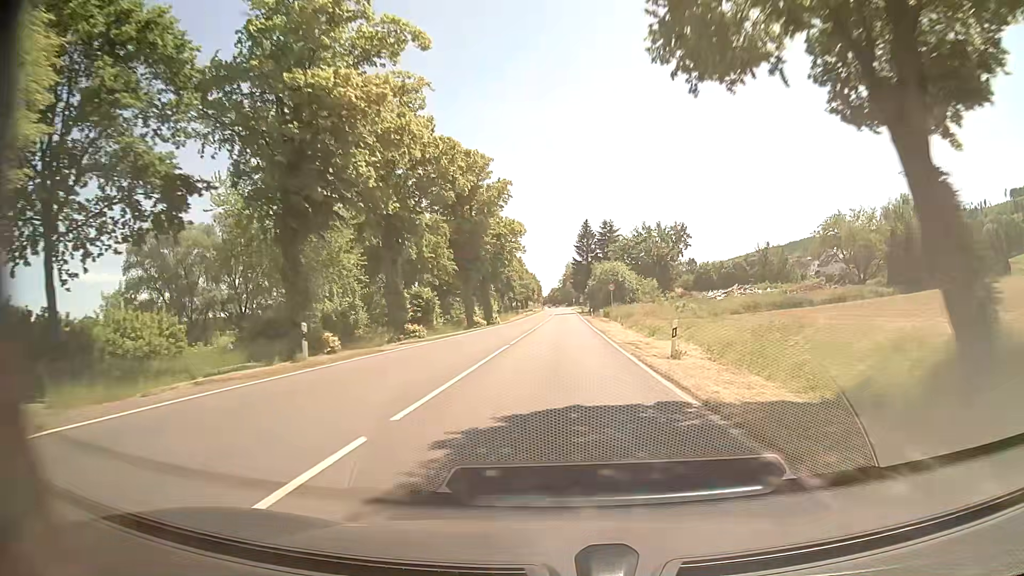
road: primary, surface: asphalt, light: Day
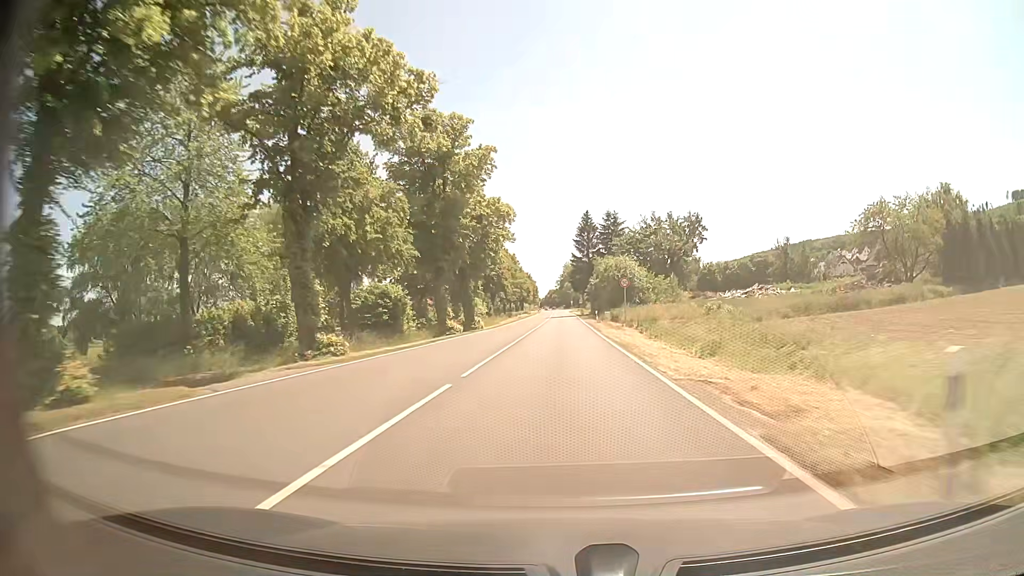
(0.0, +13.1) m; 0°
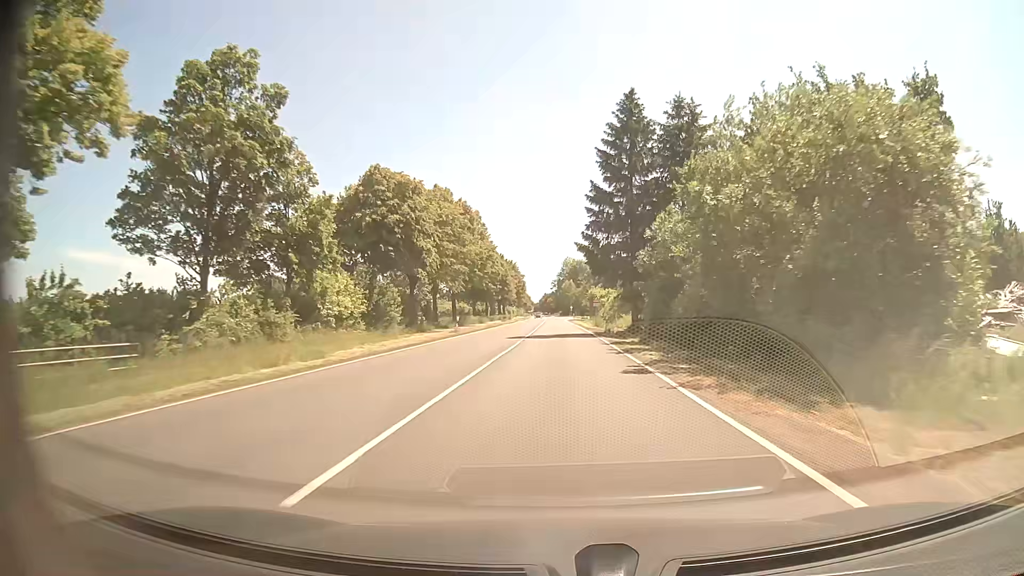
(+0.3, +61.1) m; 0°
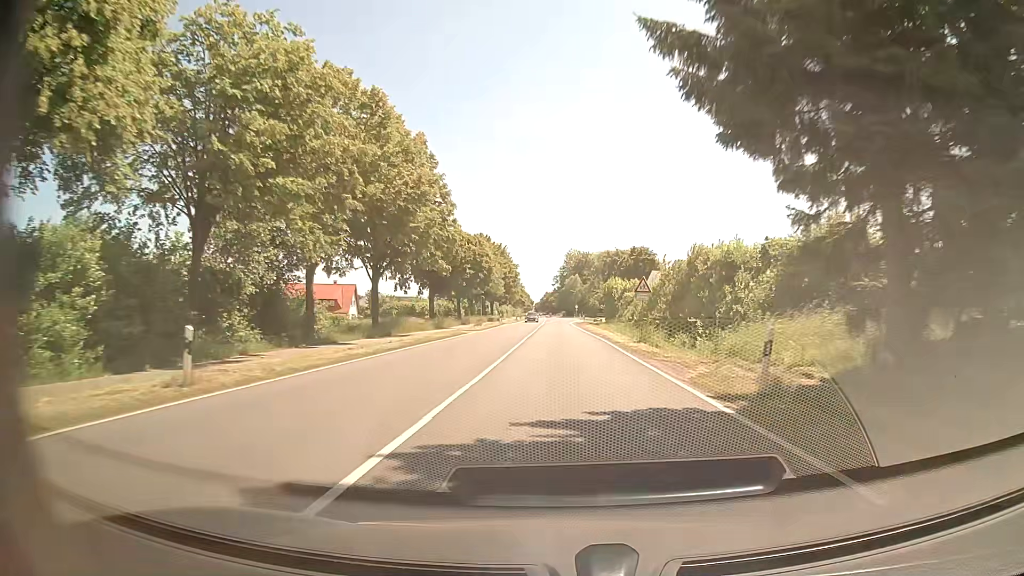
(-0.1, +33.3) m; 0°
(0, +10) (0, +20) (0, +30) (0, +40) (0, +50) (0, +60) (0, +70) (0, +80) (0, +90) (0, +100) m
